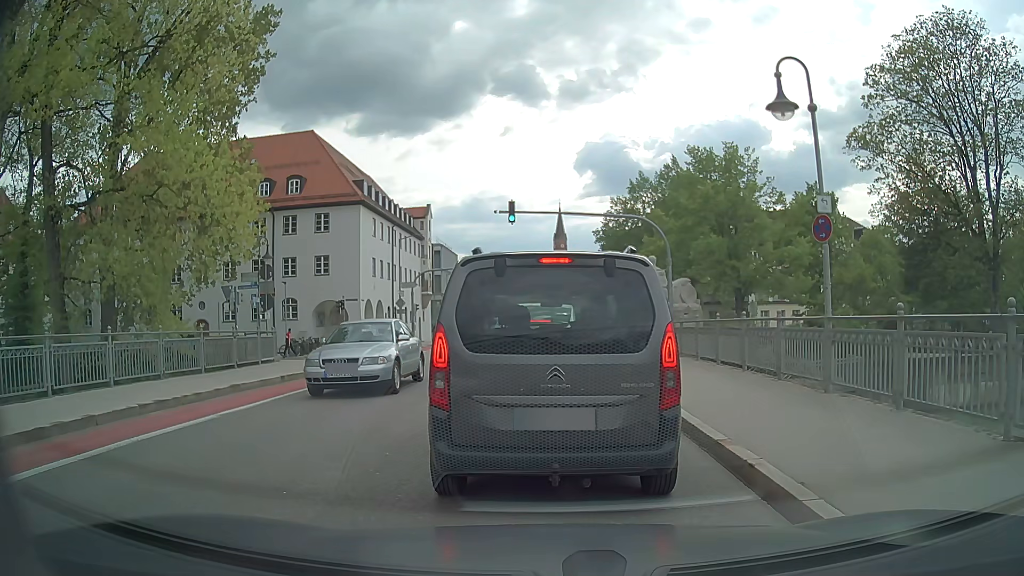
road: secondary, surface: asphalt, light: Day
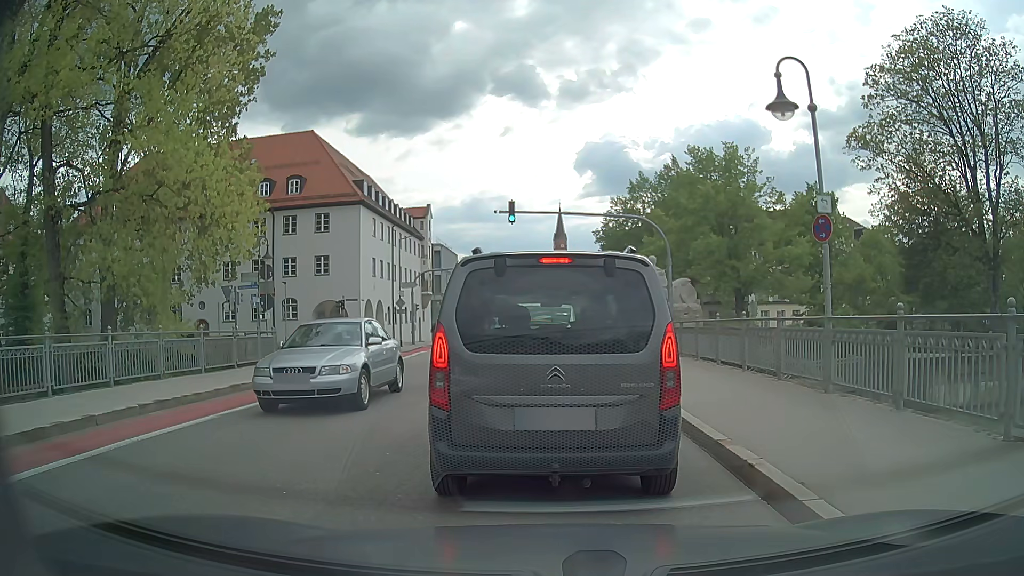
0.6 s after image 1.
(0.0, 0.0) m; 0°
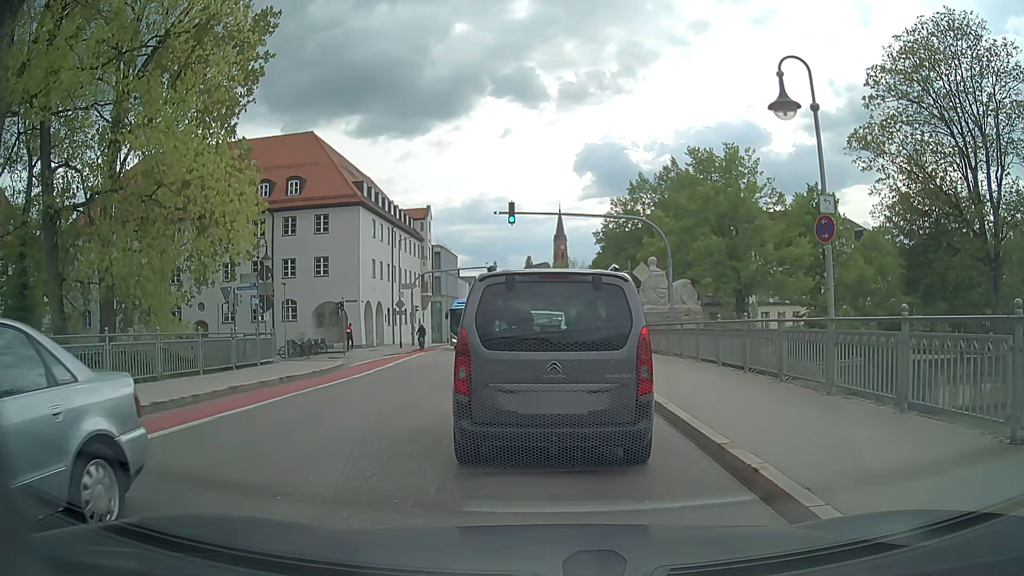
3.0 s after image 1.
(0.0, +0.1) m; 0°
